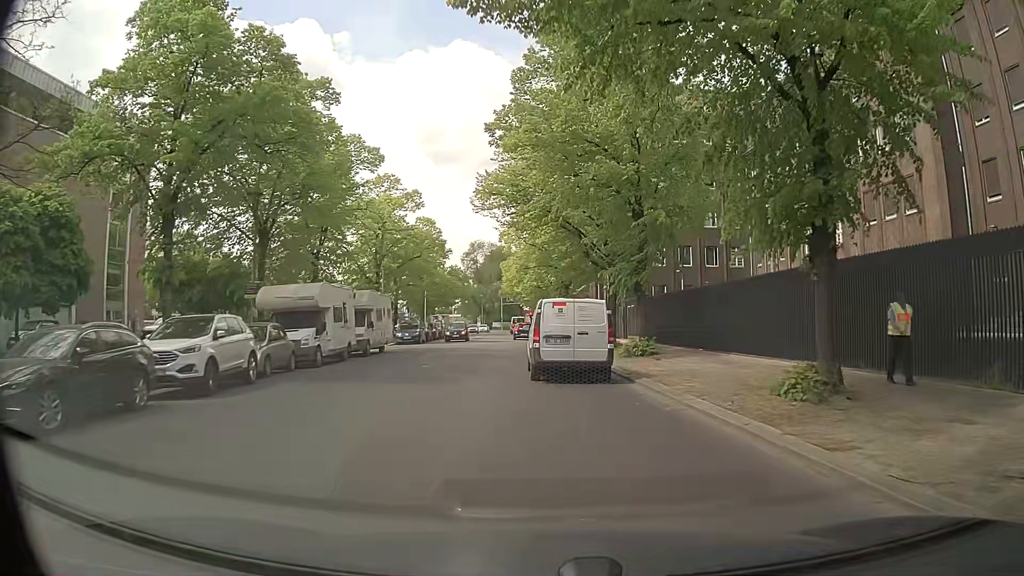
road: residential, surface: asphalt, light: Day
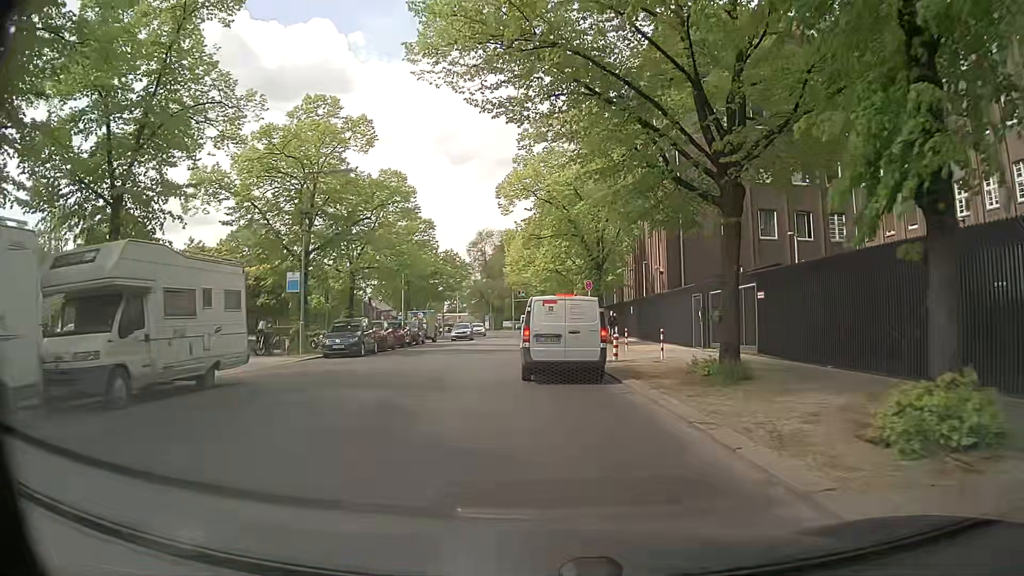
(-0.4, +19.3) m; -2°
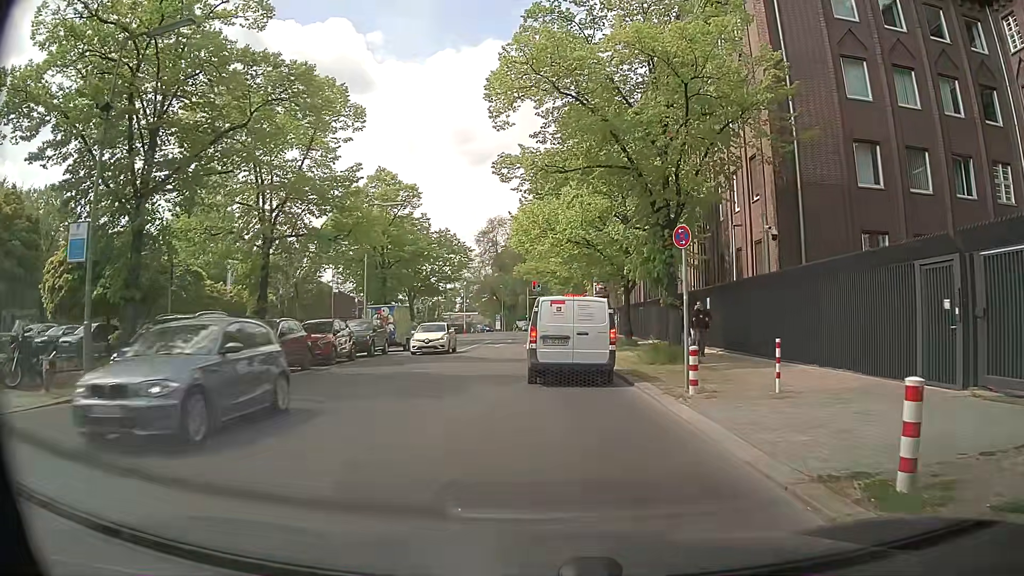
(-0.2, +16.4) m; -2°
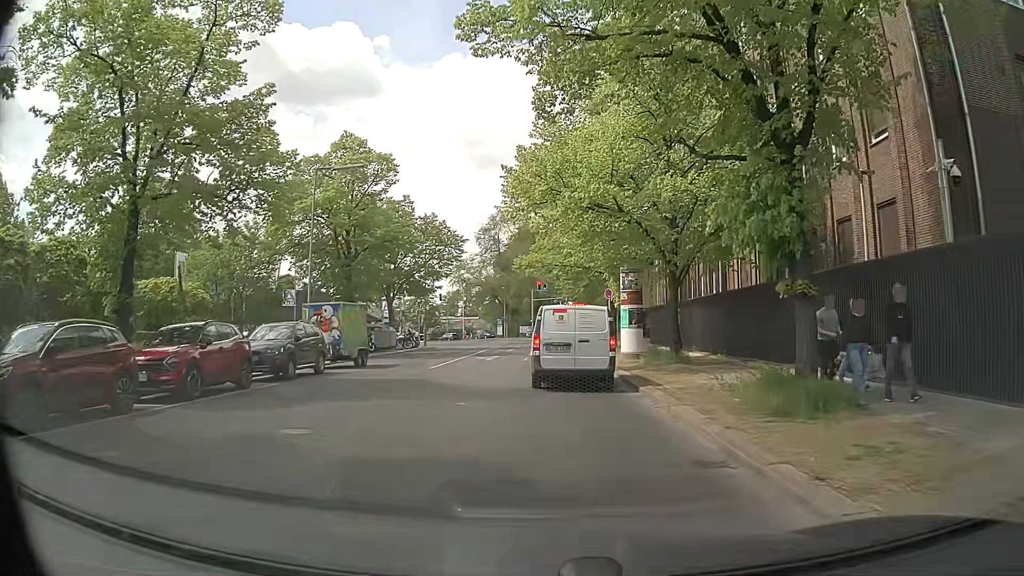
(0.0, +10.6) m; -1°
(0, +10) (+1, +20) (+1, +30) (+1, +40) (+1, +50) (+2, +60) (+2, +70) (+2, +80) (+7, +89) (+13, +96) m
